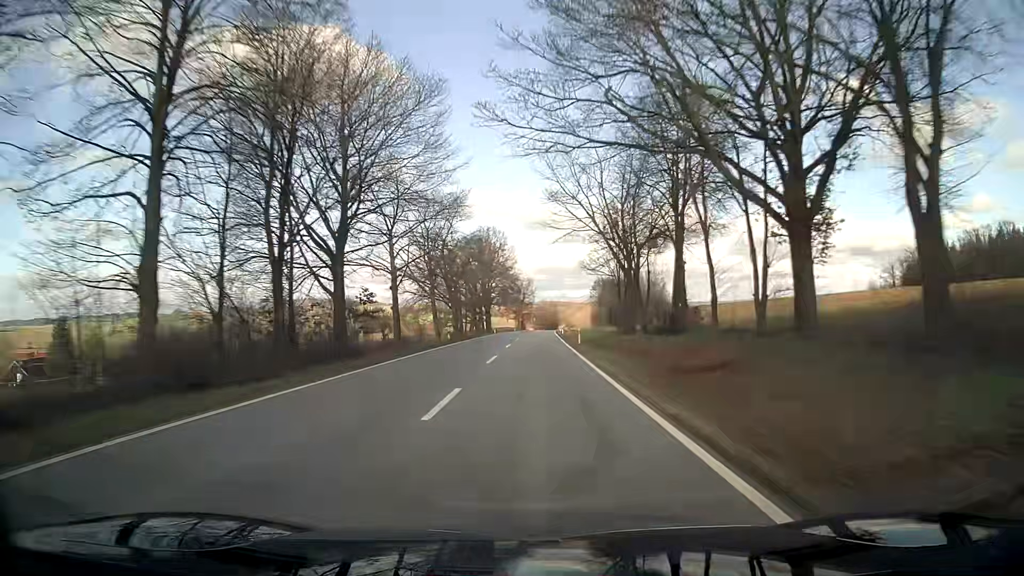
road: secondary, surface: asphalt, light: Day
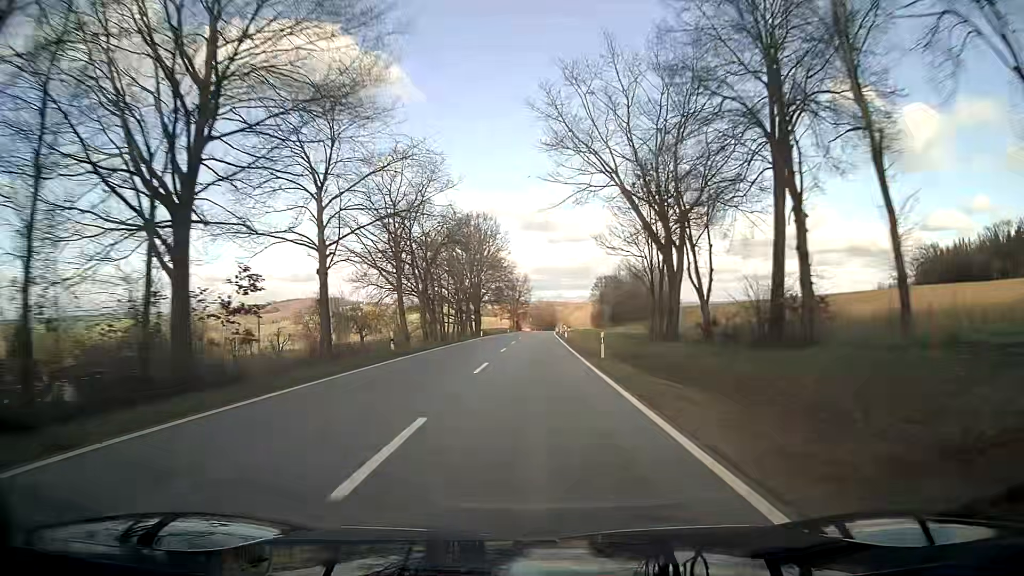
(0.0, +15.9) m; 0°
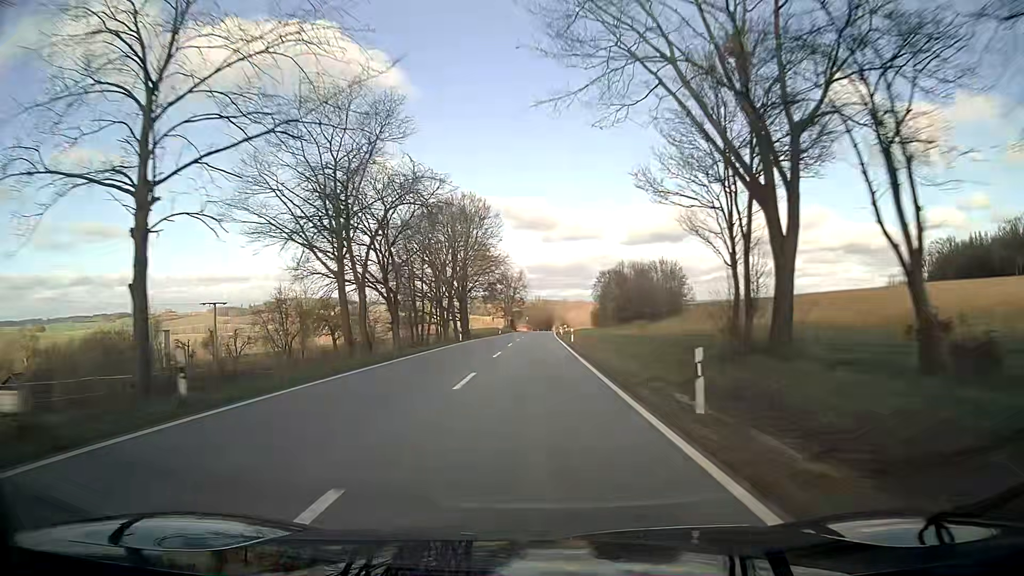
(0.0, +15.9) m; 0°
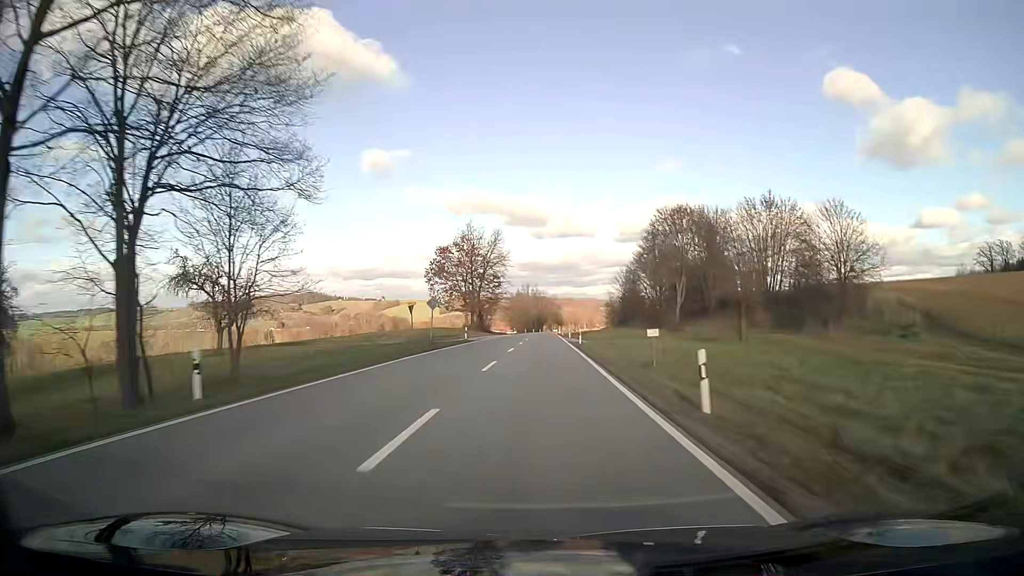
(+0.9, +79.3) m; +1°
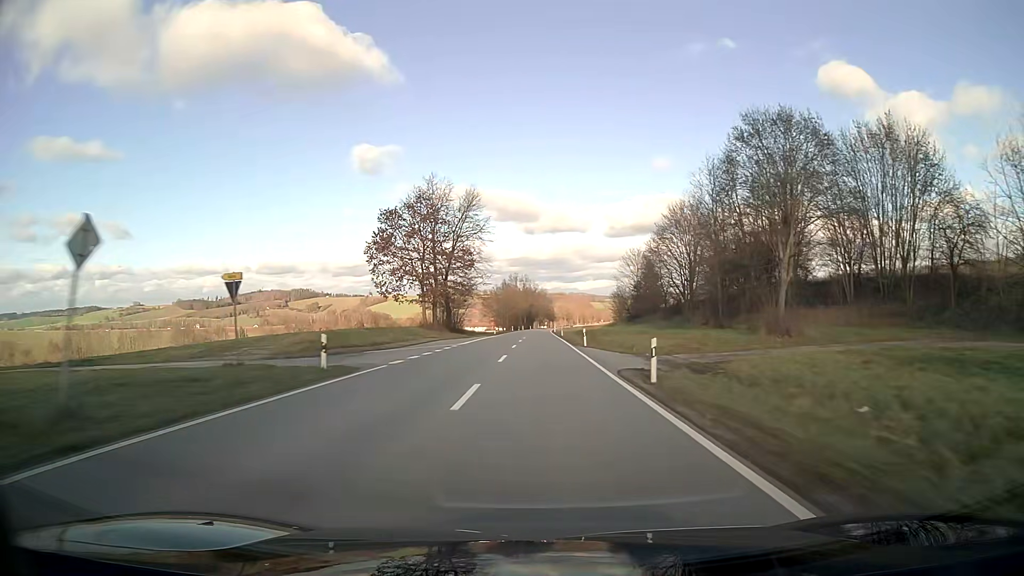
(+0.2, +31.7) m; +1°
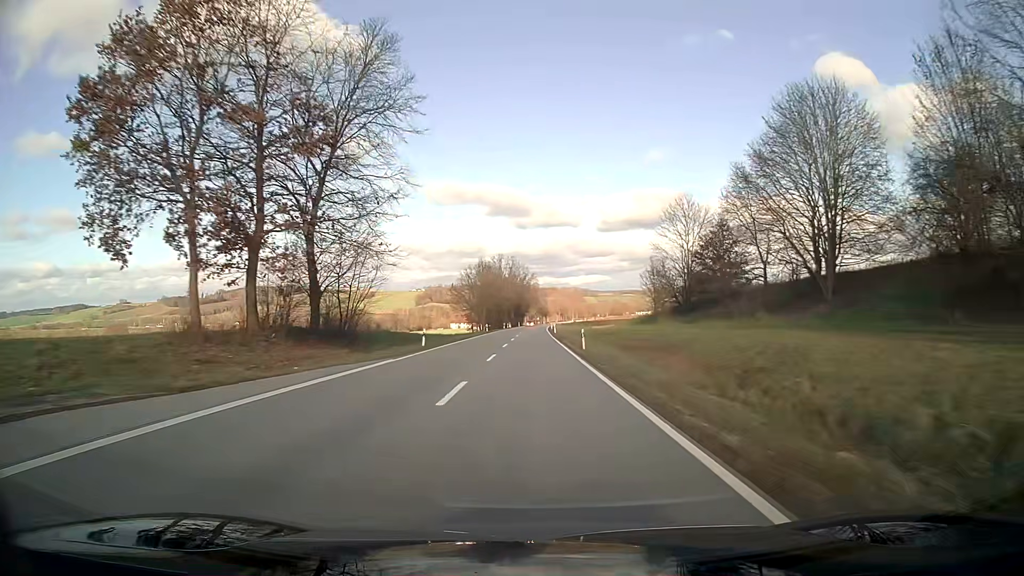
(+0.3, +47.6) m; 0°
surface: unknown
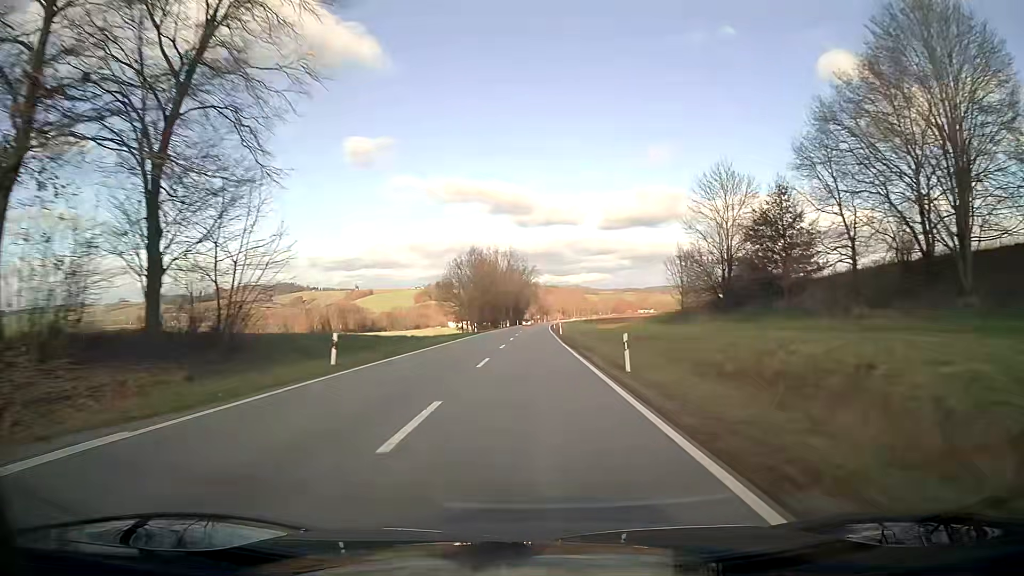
(0.0, +15.9) m; 0°
